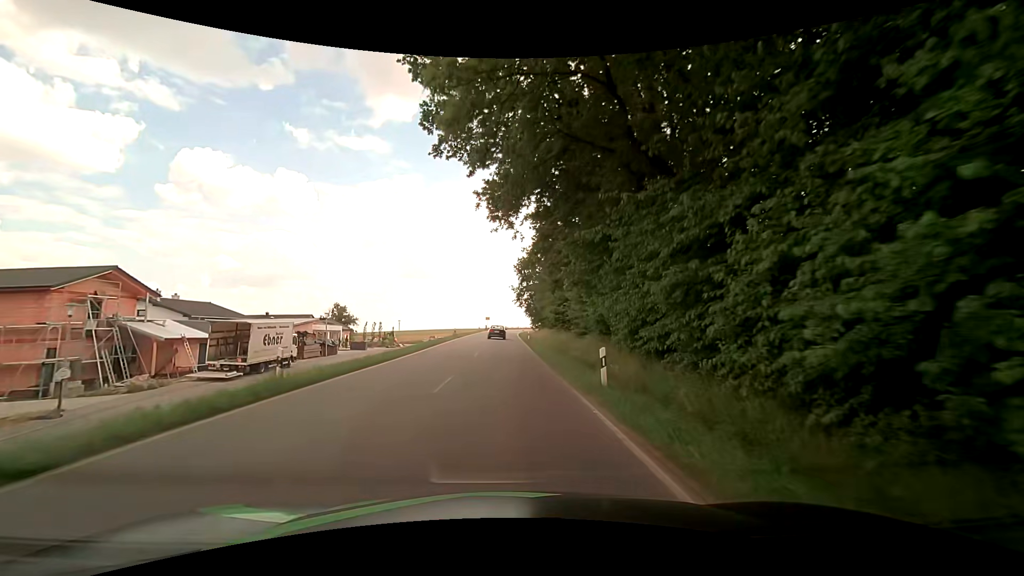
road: tertiary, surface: asphalt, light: Day
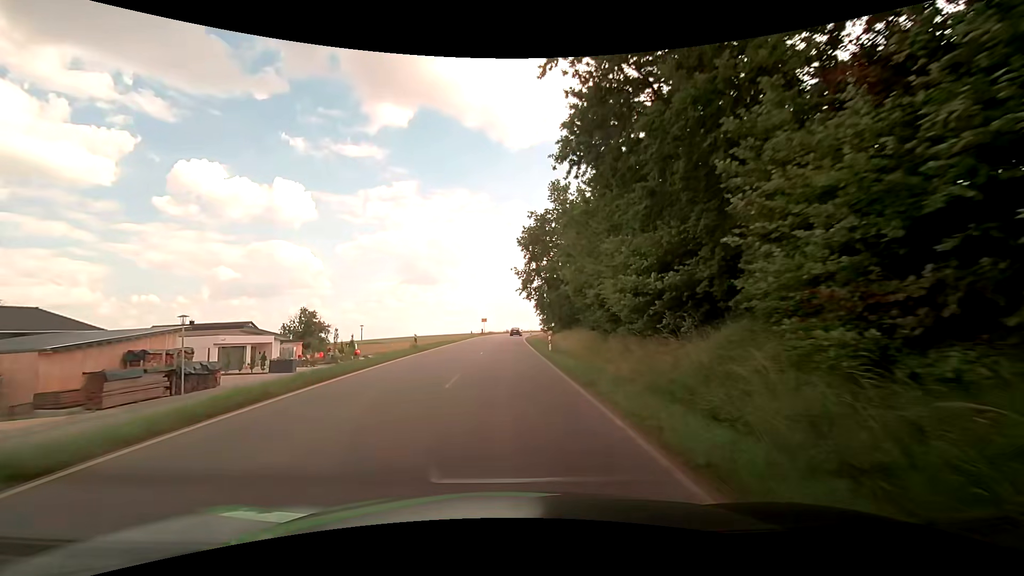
(0.0, +23.3) m; +1°
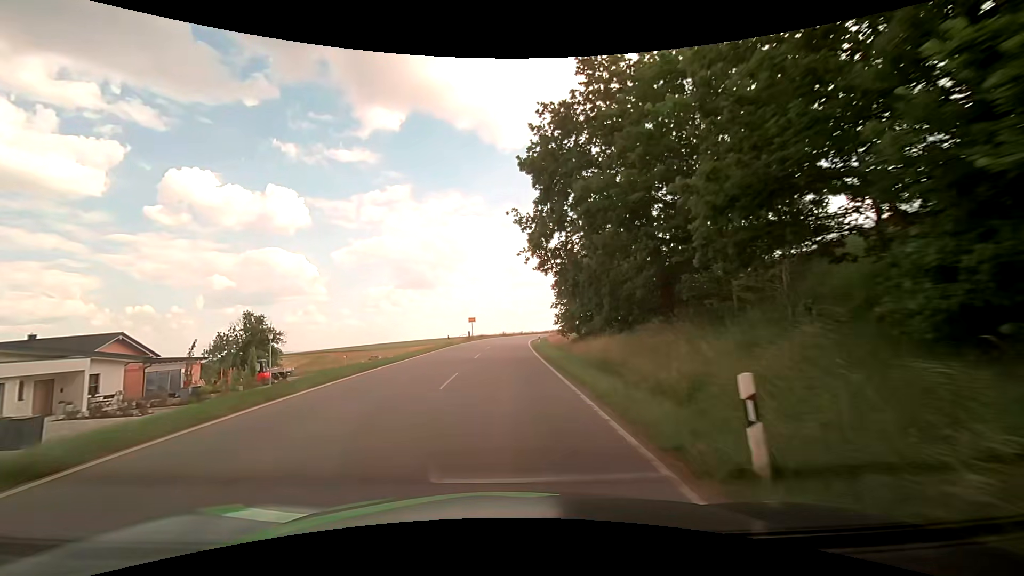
(0.0, +23.6) m; 0°
(0, +10) (0, +20) (0, +30) (0, +40) (+1, +50) (+1, +60) (+2, +70) (+4, +80) (+6, +90) (+8, +99) m
